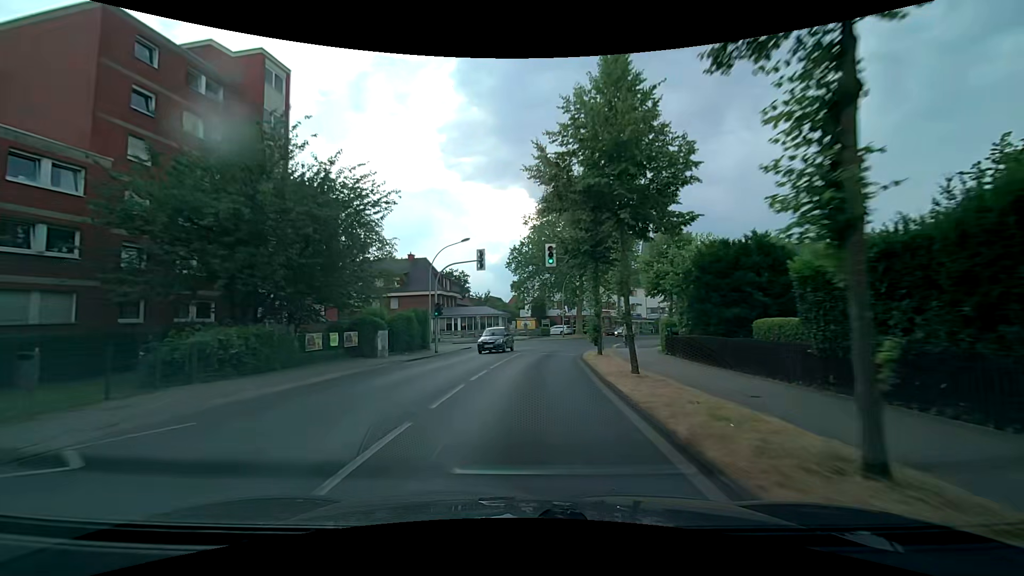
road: secondary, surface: asphalt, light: Day
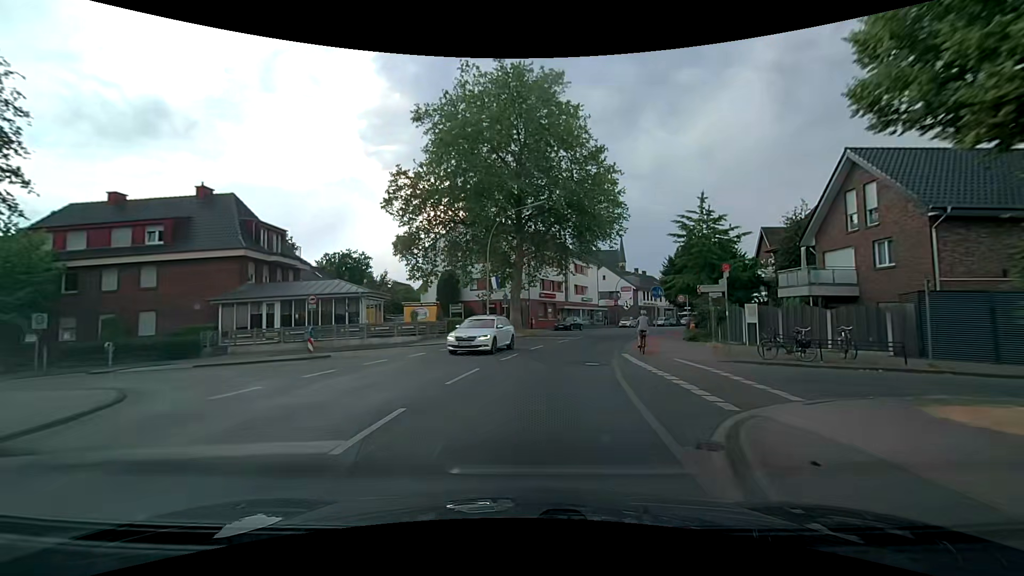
(+2.1, +30.4) m; +9°
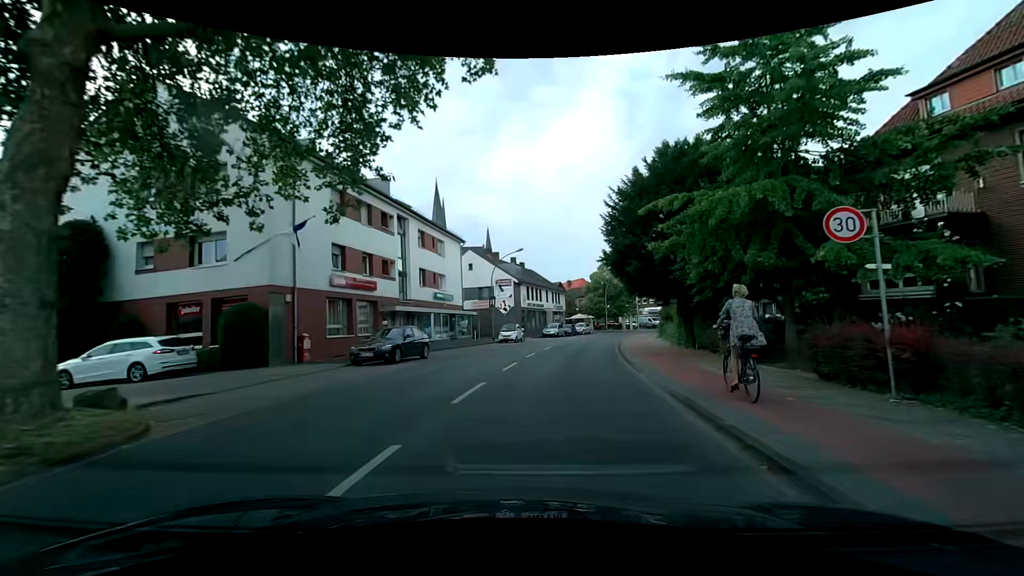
(+3.7, +30.0) m; +16°
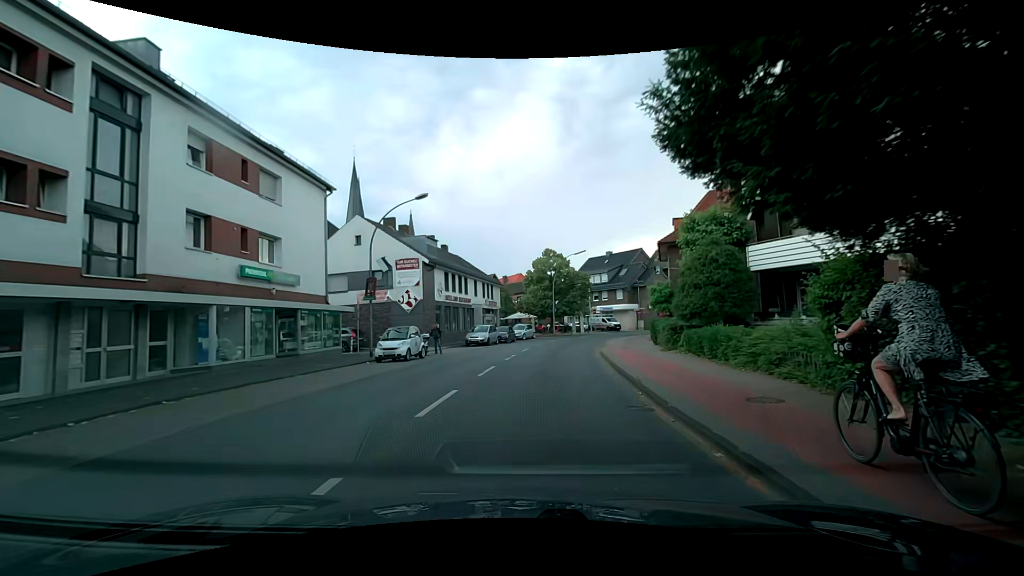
(+1.4, +18.7) m; +7°
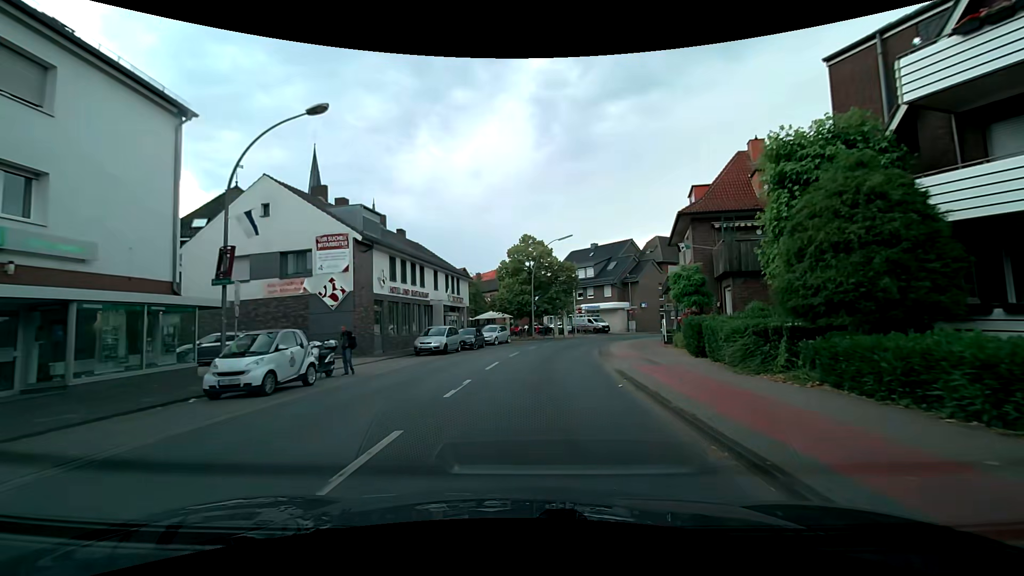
(+0.3, +10.2) m; +3°
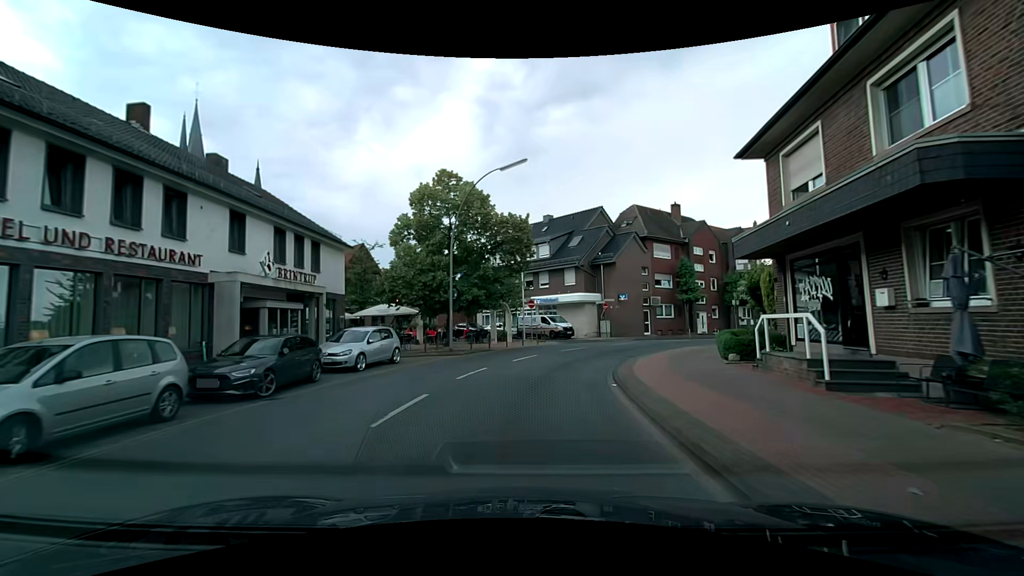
(+1.3, +20.8) m; +7°
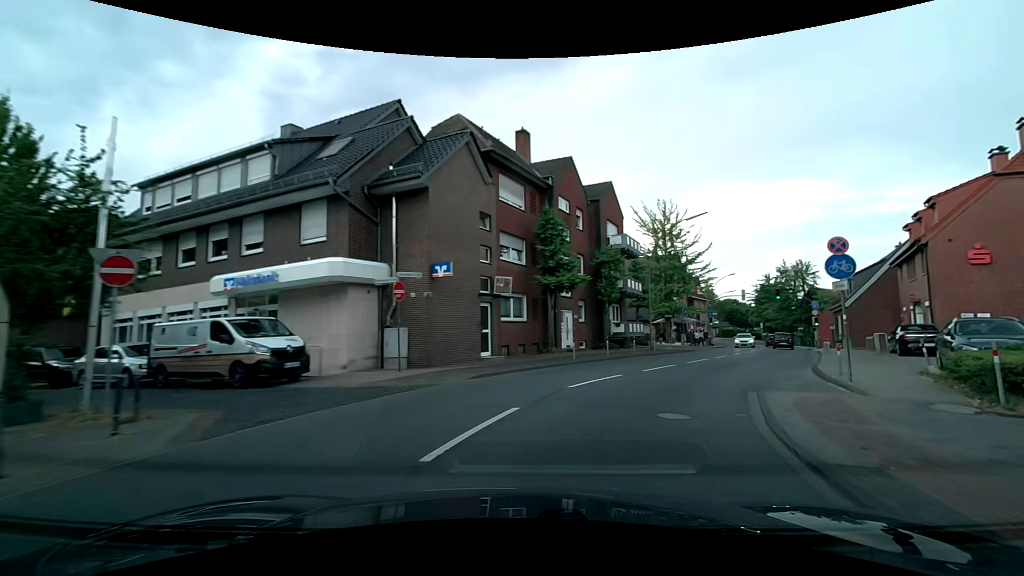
(+3.0, +24.7) m; +23°
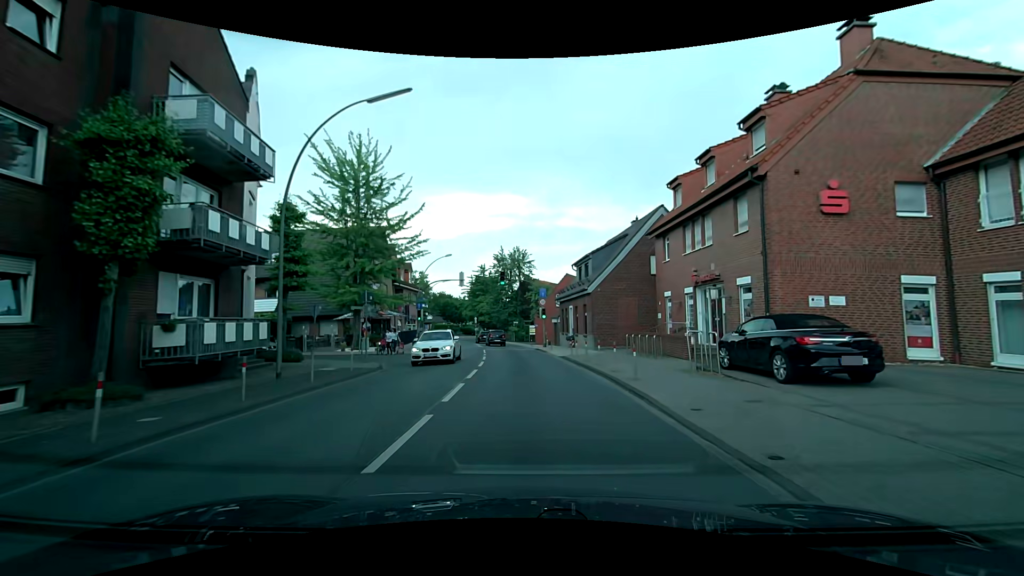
(+6.2, +17.7) m; +31°
(0, +10) (0, +20) (0, +30) (-1, +40) (-3, +50) (-4, +60) (-6, +70) (-8, +79) (-11, +89) (-14, +98) m
